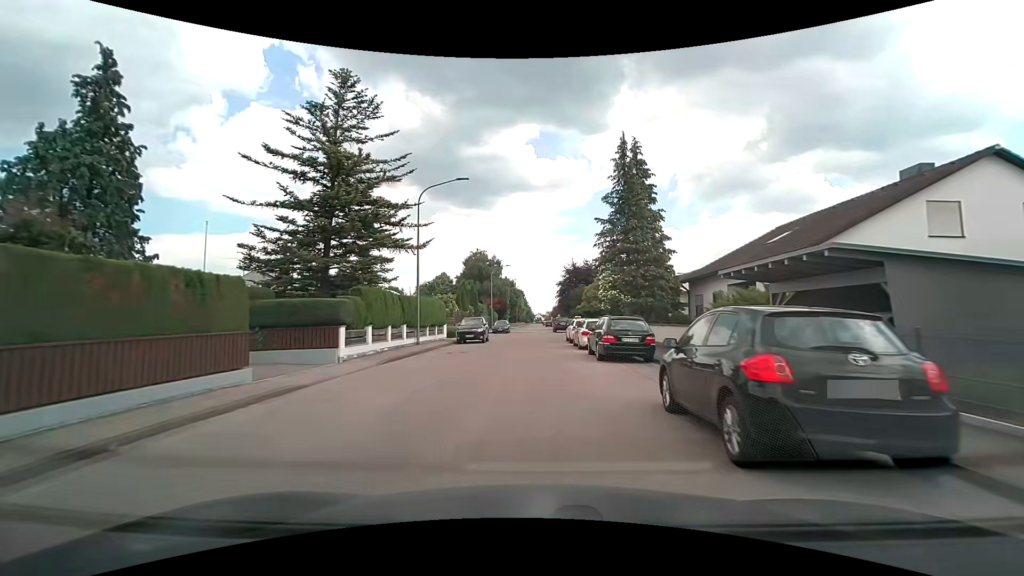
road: residential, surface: asphalt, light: Day
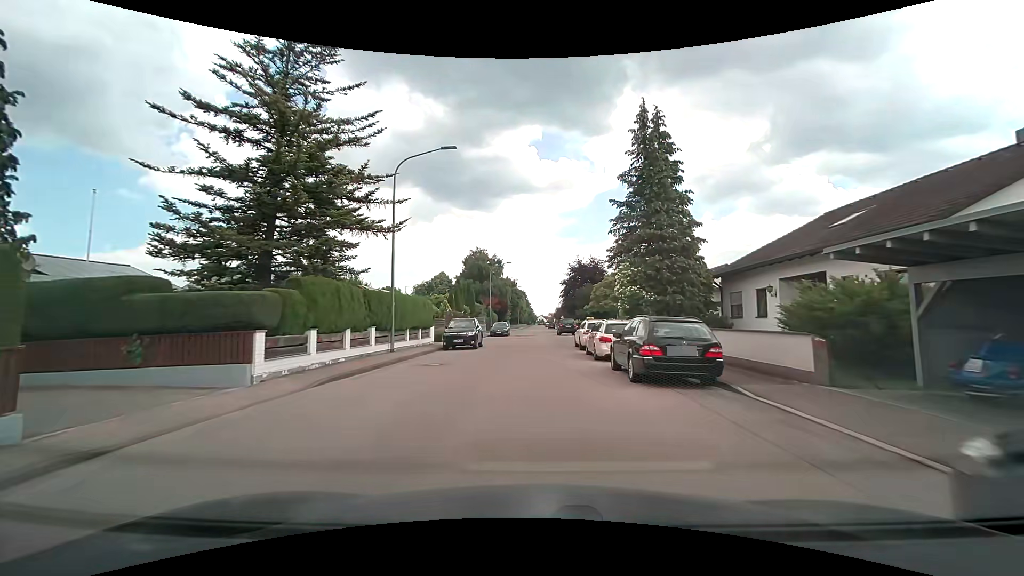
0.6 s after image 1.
(0.0, +5.4) m; -1°
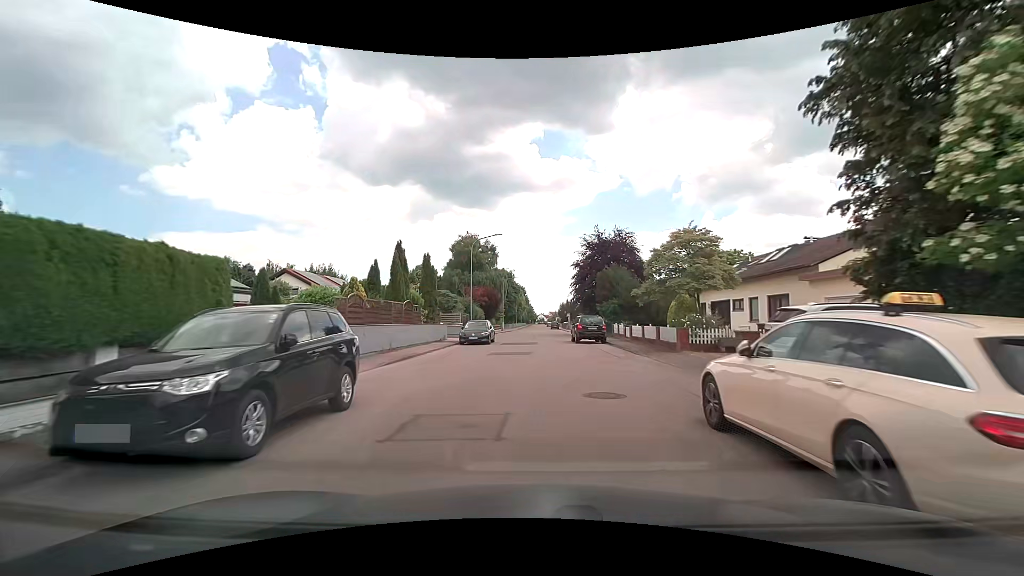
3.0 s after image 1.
(0.0, +20.9) m; 0°
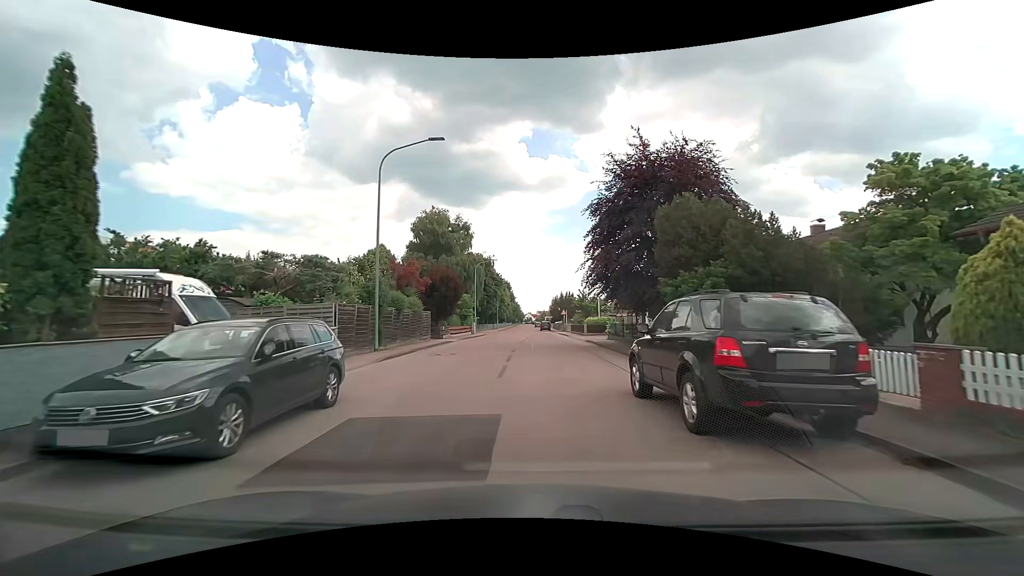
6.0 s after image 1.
(+0.4, +24.6) m; +1°
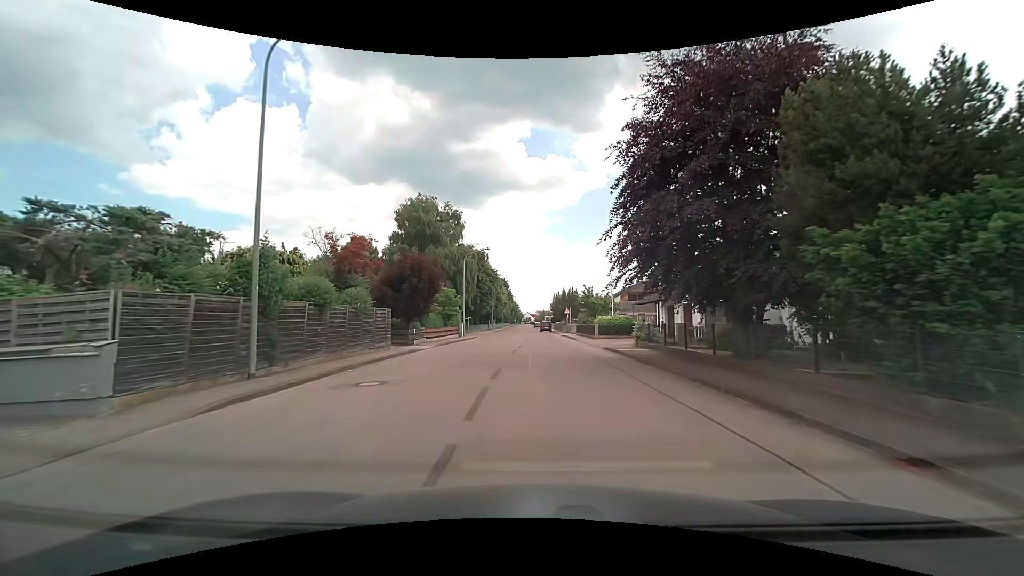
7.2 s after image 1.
(+0.1, +9.4) m; 0°
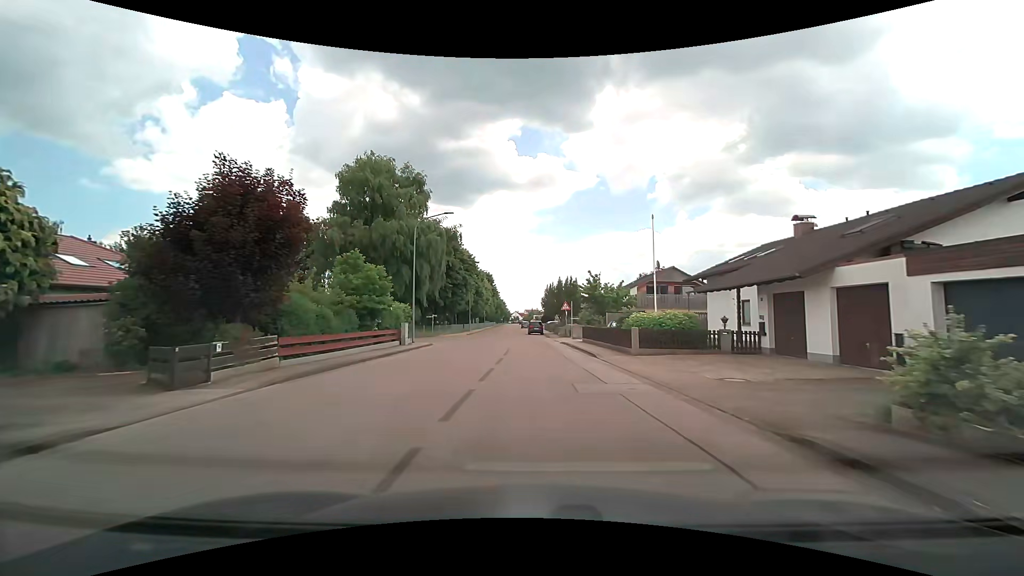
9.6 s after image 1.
(+0.1, +18.3) m; +1°
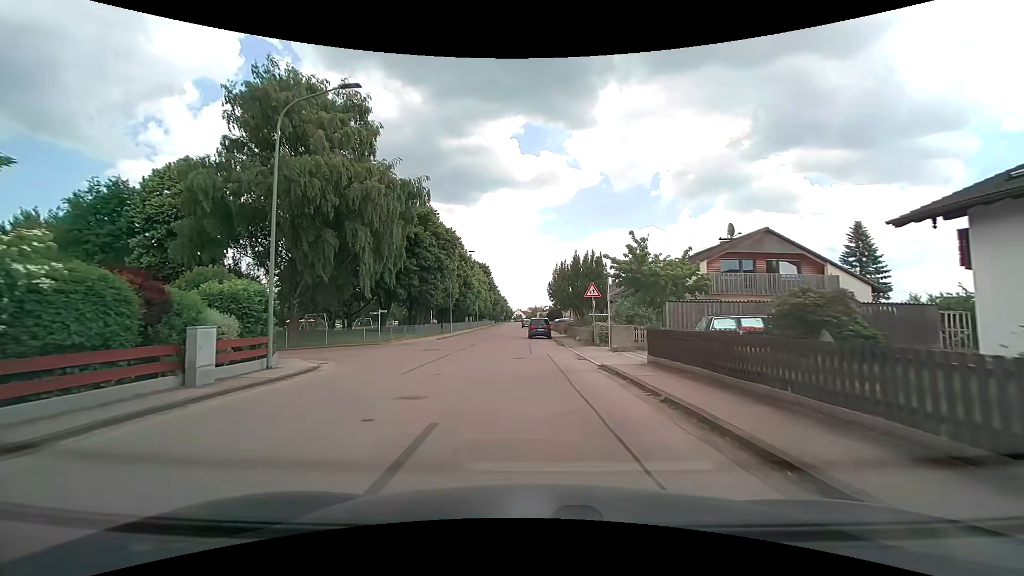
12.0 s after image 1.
(+0.2, +20.2) m; 0°
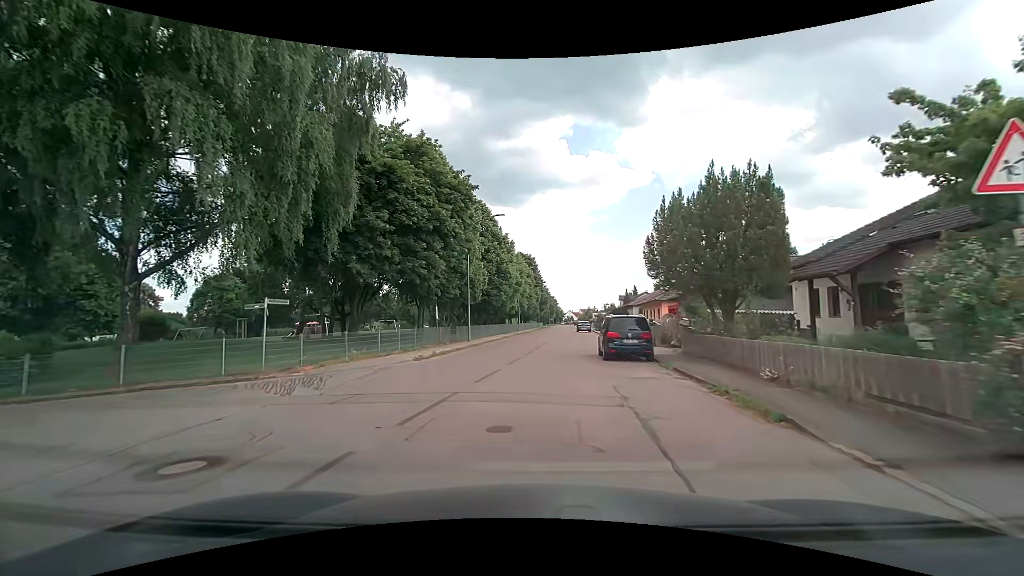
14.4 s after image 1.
(-0.9, +20.8) m; -5°
